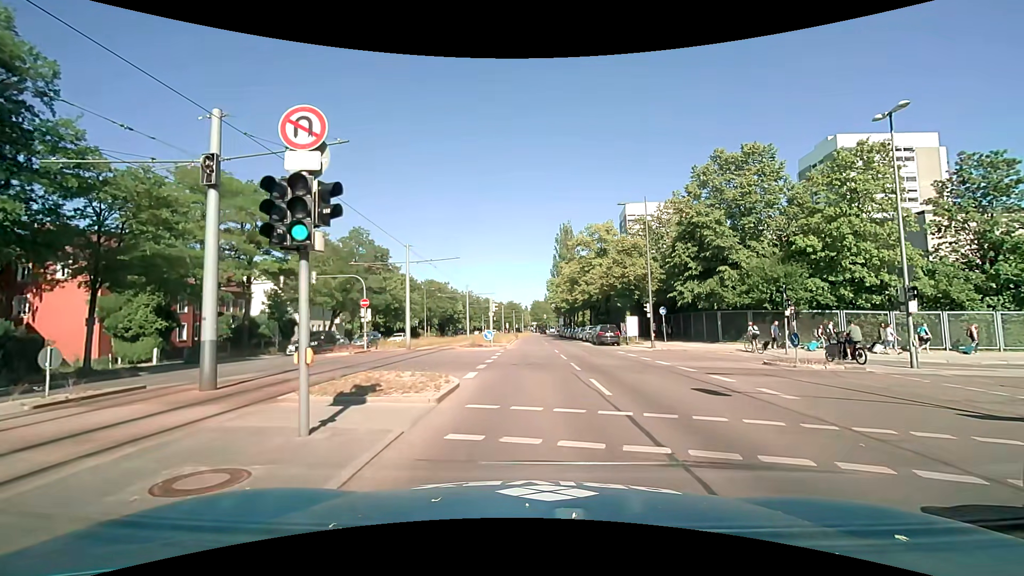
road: secondary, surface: asphalt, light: Day
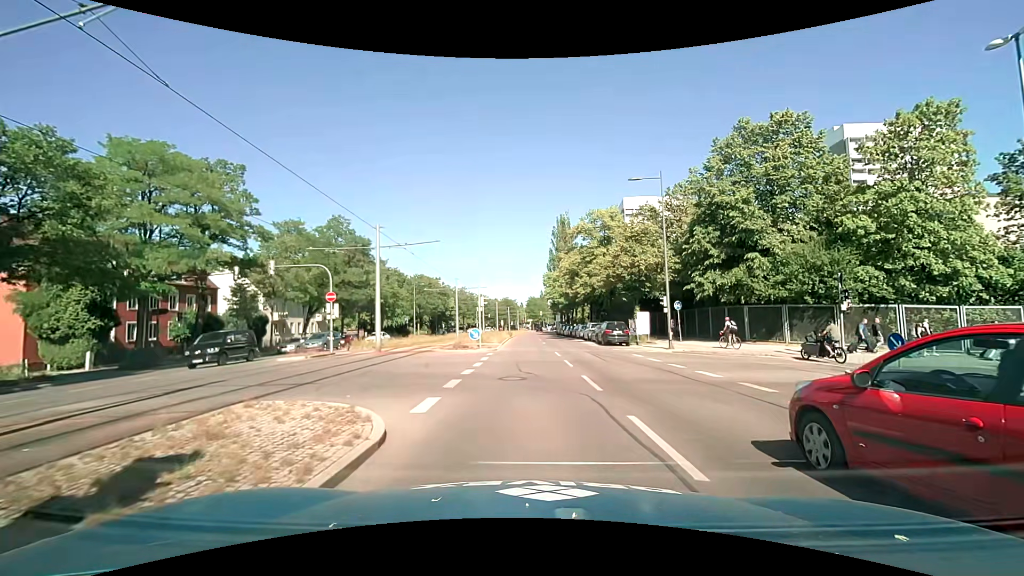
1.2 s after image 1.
(0.0, +5.7) m; +1°
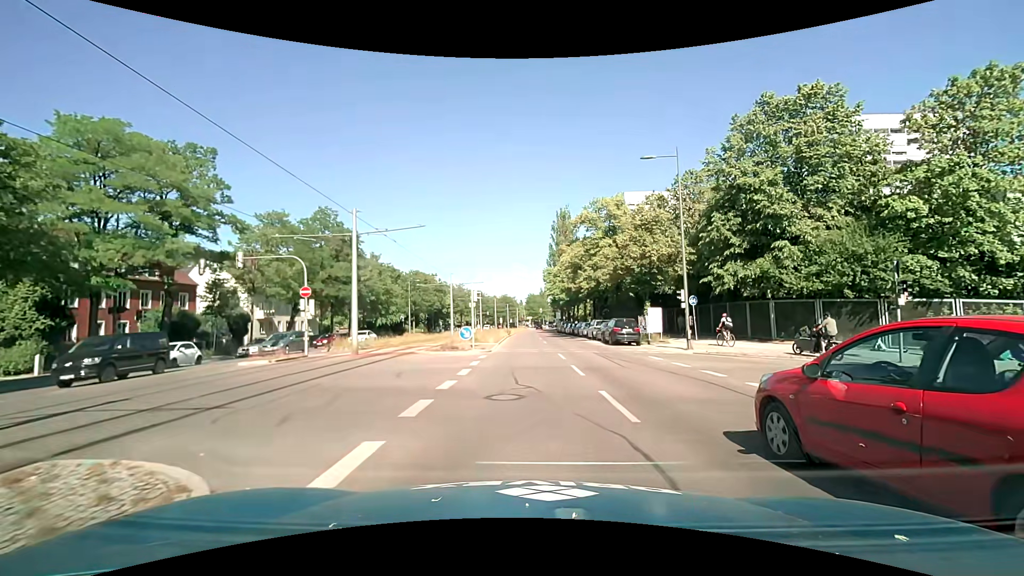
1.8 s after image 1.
(0.0, +3.6) m; -1°
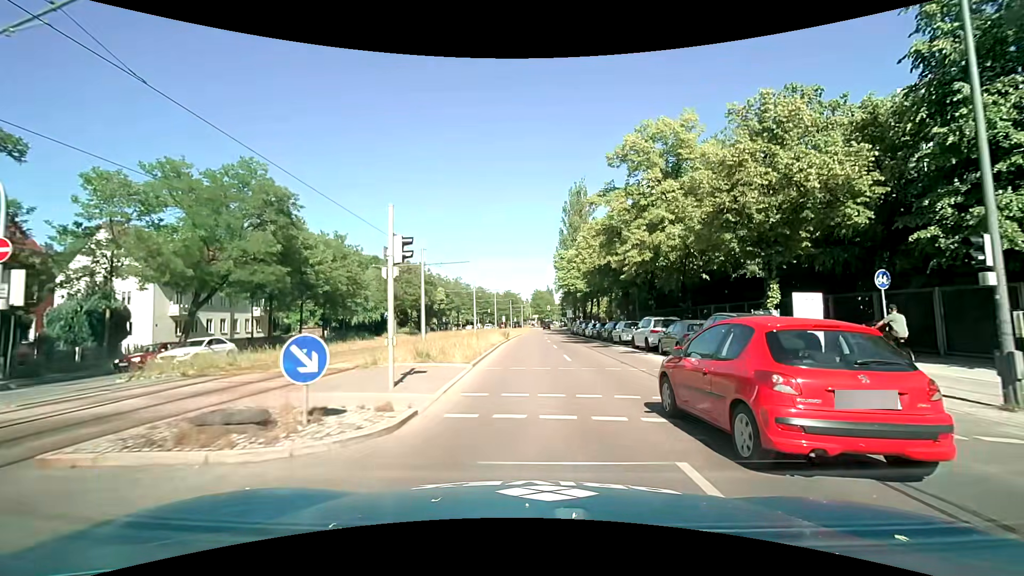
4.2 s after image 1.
(0.0, +17.3) m; 0°
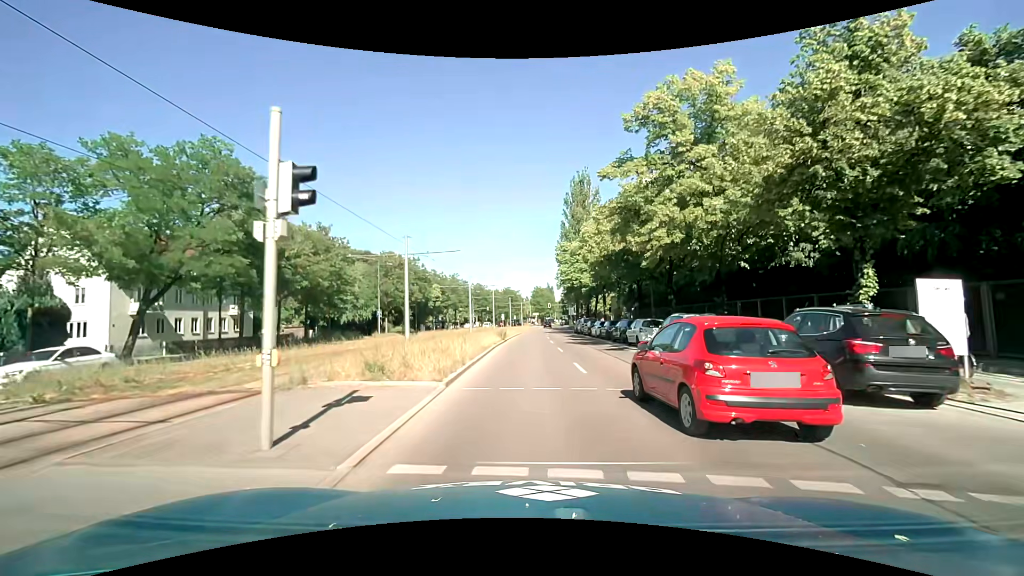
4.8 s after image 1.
(0.0, +4.9) m; 0°
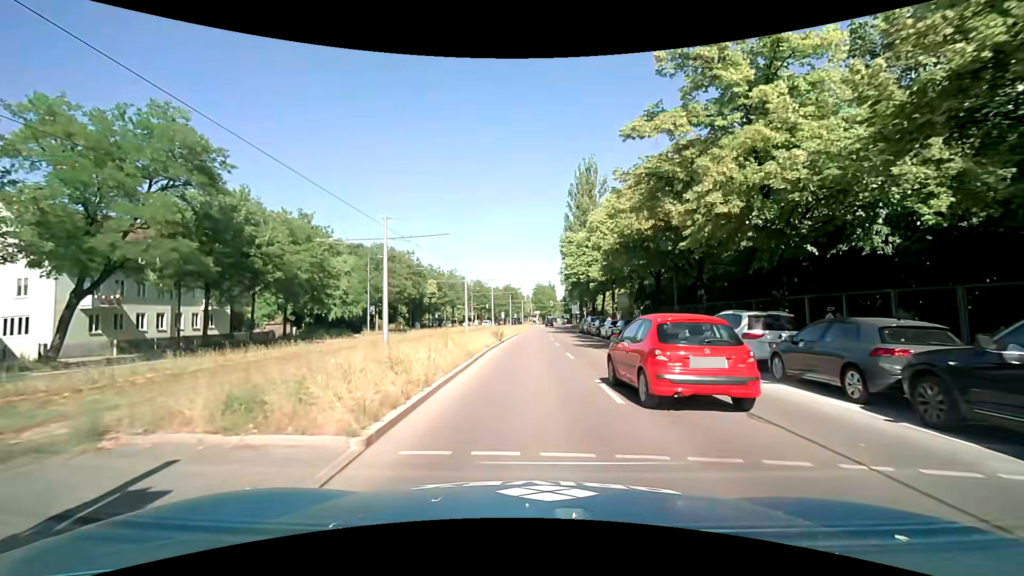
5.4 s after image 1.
(0.0, +5.1) m; -1°
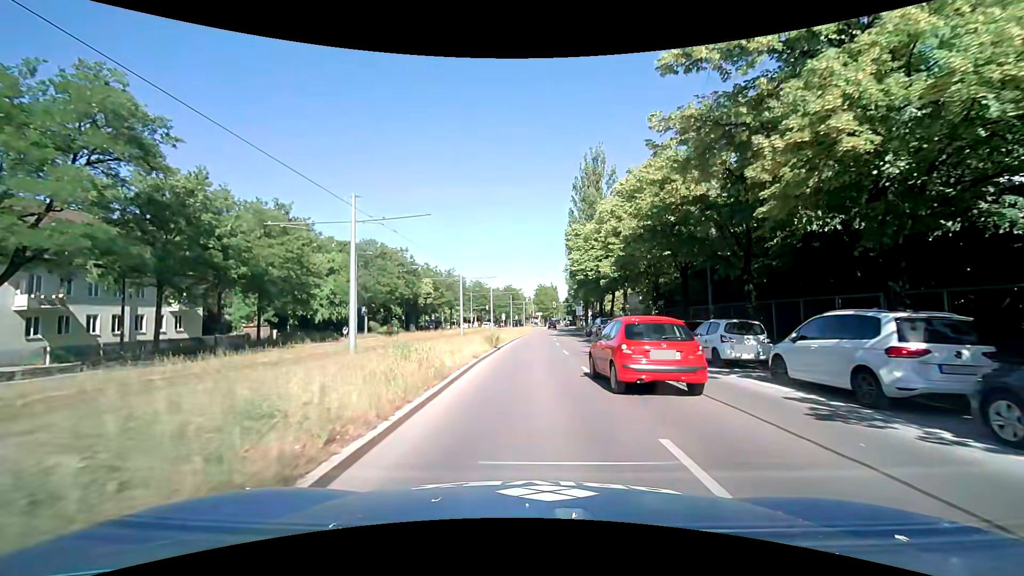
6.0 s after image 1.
(0.0, +5.3) m; -1°
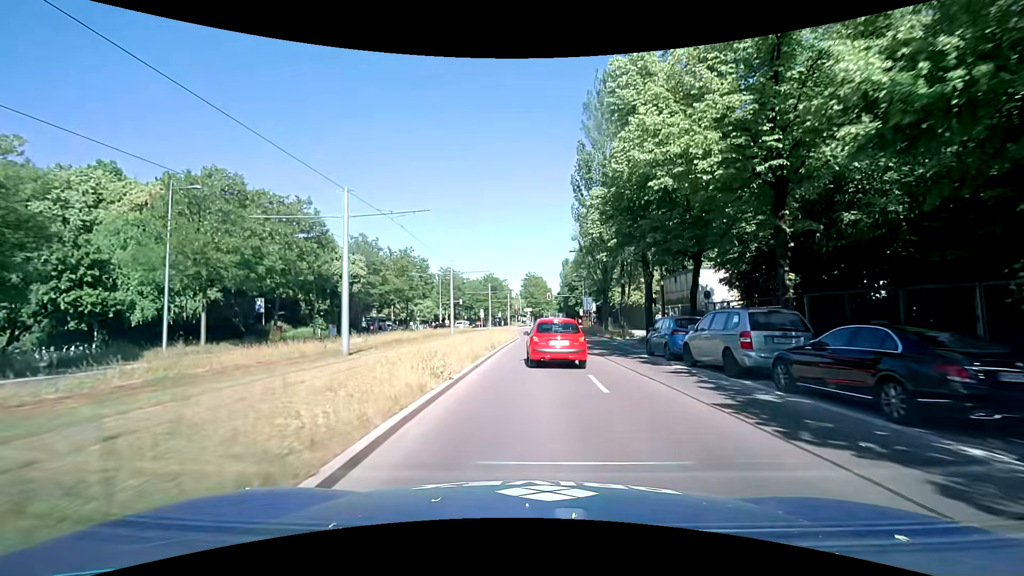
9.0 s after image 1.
(+0.6, +29.5) m; +2°
(0, +10) (0, +20) (0, +30) (+1, +40) (+1, +50) (+2, +60) (+2, +70) (+2, +80) (+3, +90) (+3, +100) m
